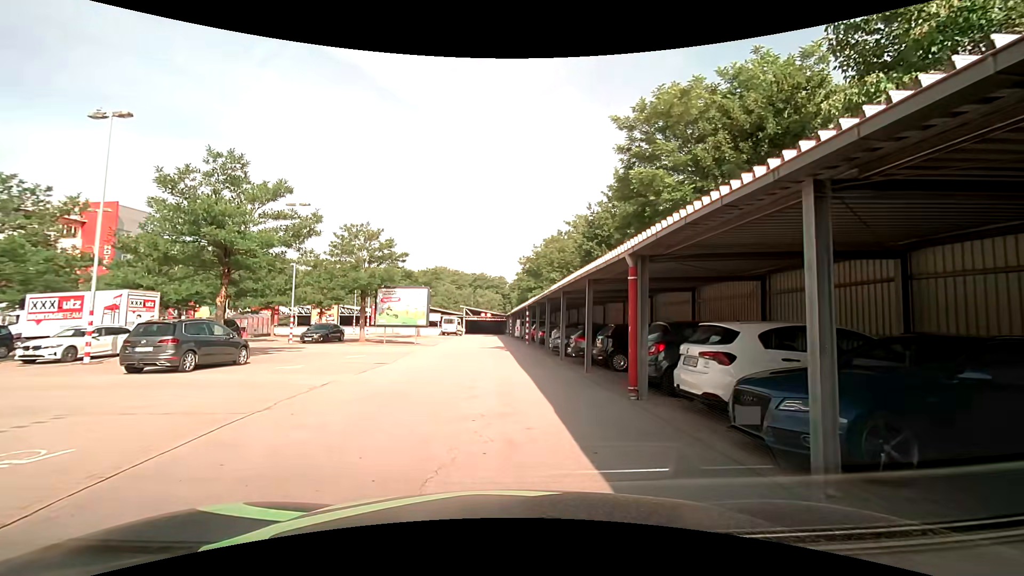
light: Day
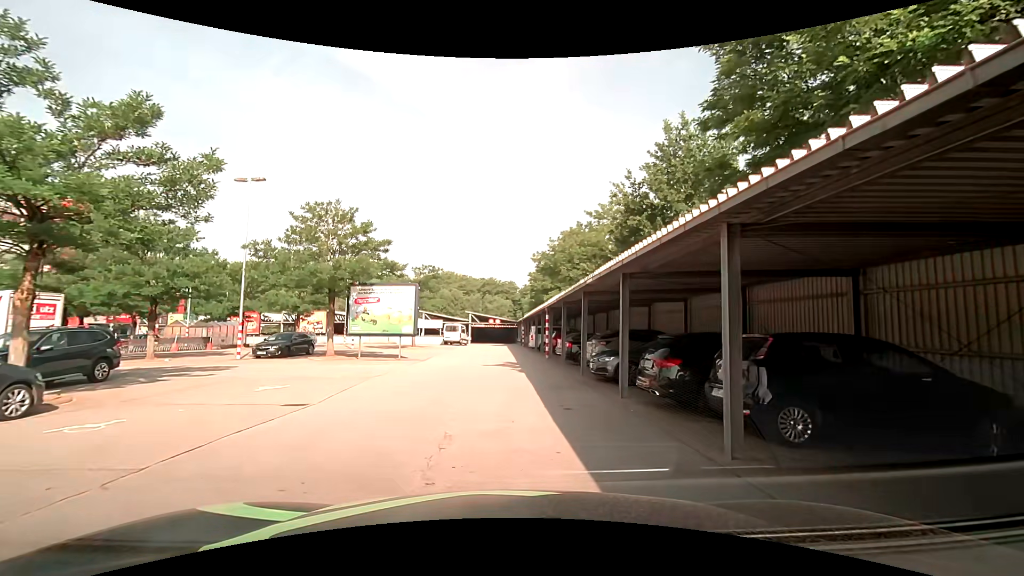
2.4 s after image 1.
(-0.1, +8.6) m; -1°
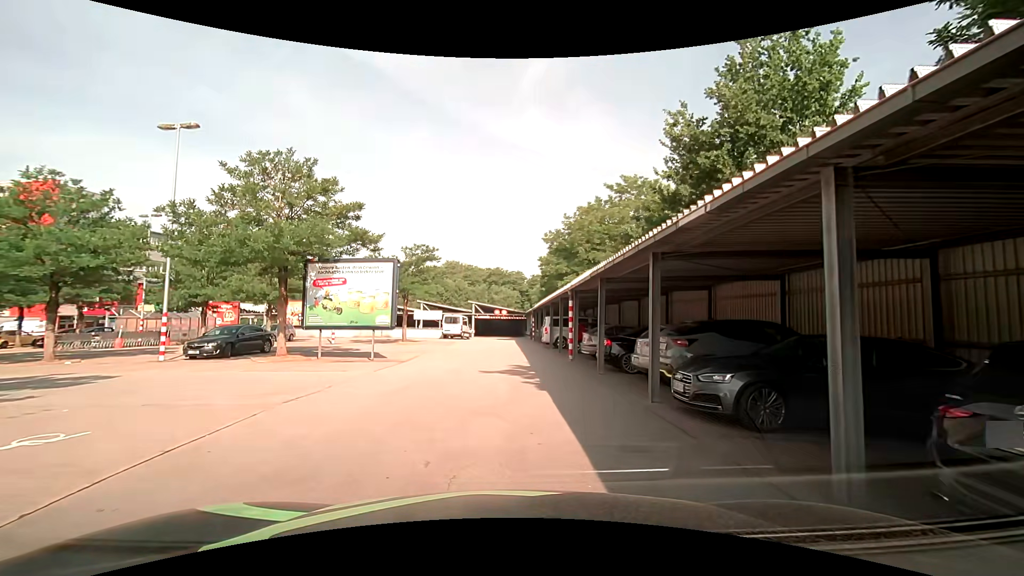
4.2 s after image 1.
(-0.1, +6.8) m; -1°
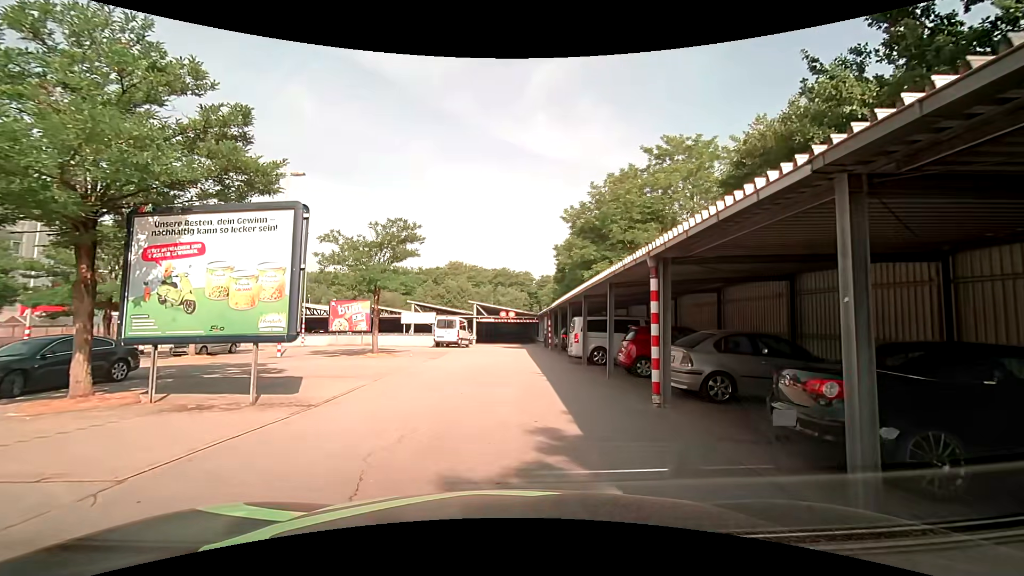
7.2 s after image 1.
(-0.1, +9.9) m; -1°
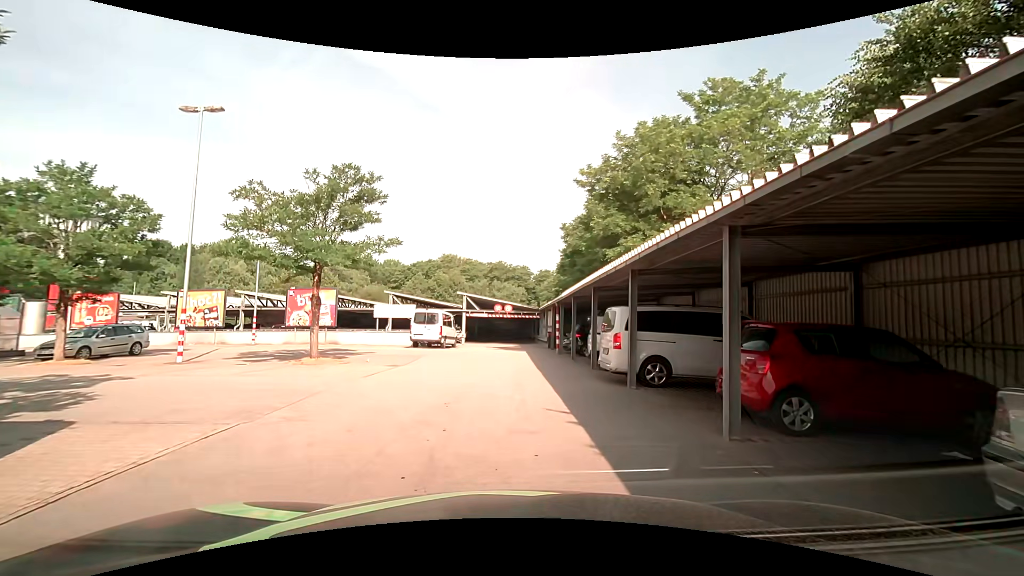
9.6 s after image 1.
(0.0, +7.8) m; 0°
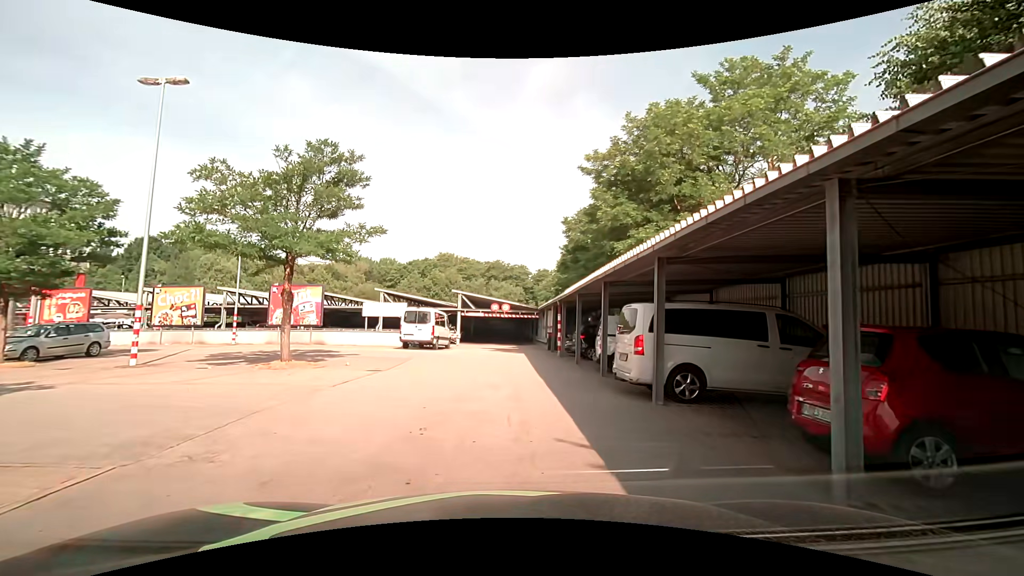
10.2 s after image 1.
(0.0, +2.2) m; 0°
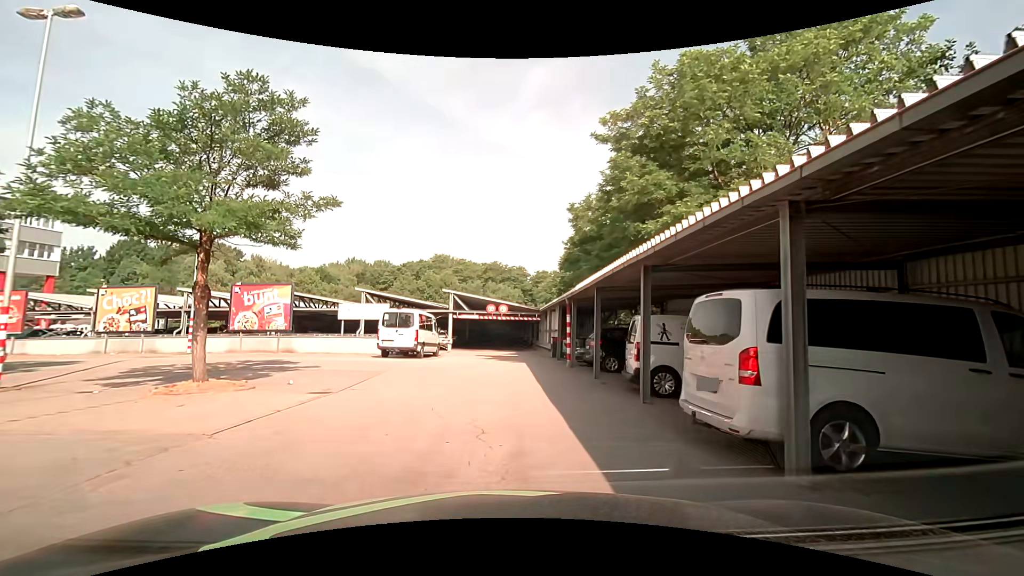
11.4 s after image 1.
(+0.1, +4.4) m; +1°
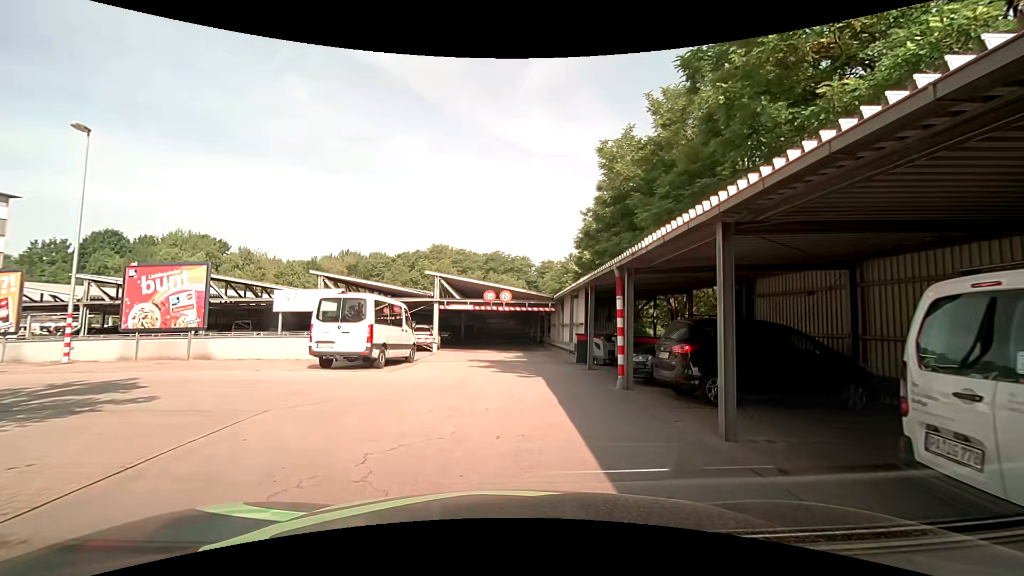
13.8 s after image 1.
(-0.1, +8.5) m; -1°
